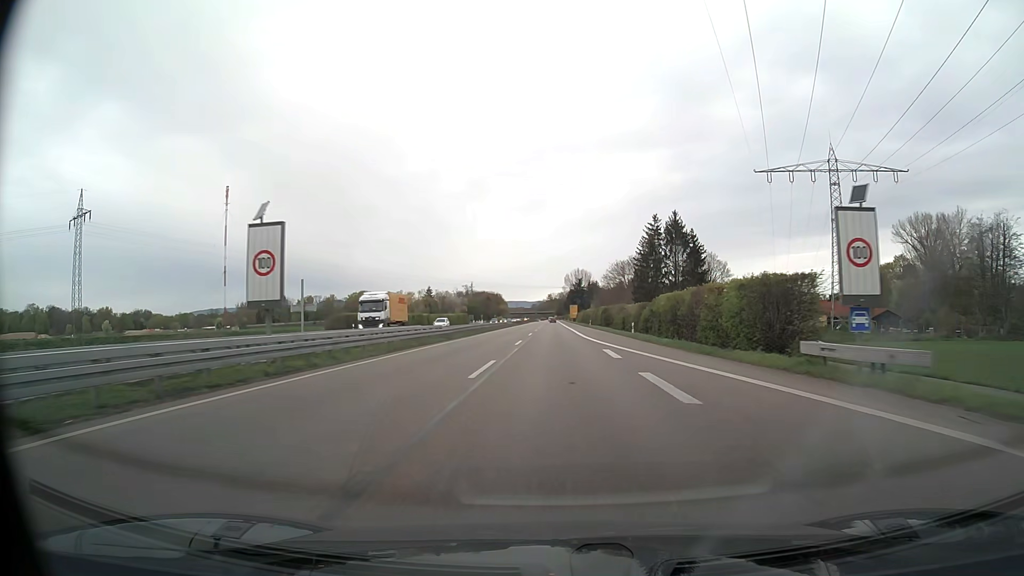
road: trunk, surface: asphalt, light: Day
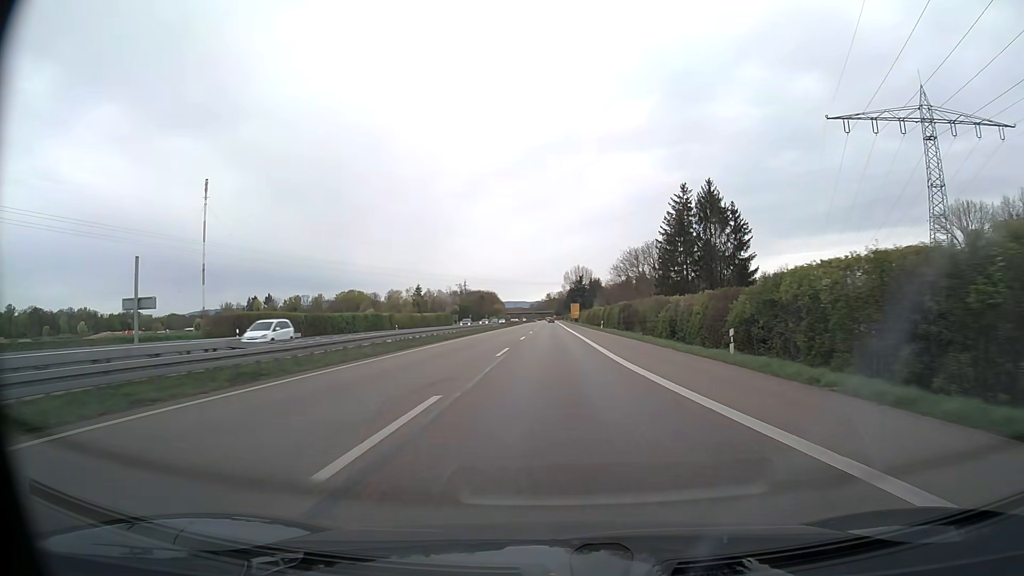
(+0.1, +27.9) m; 0°
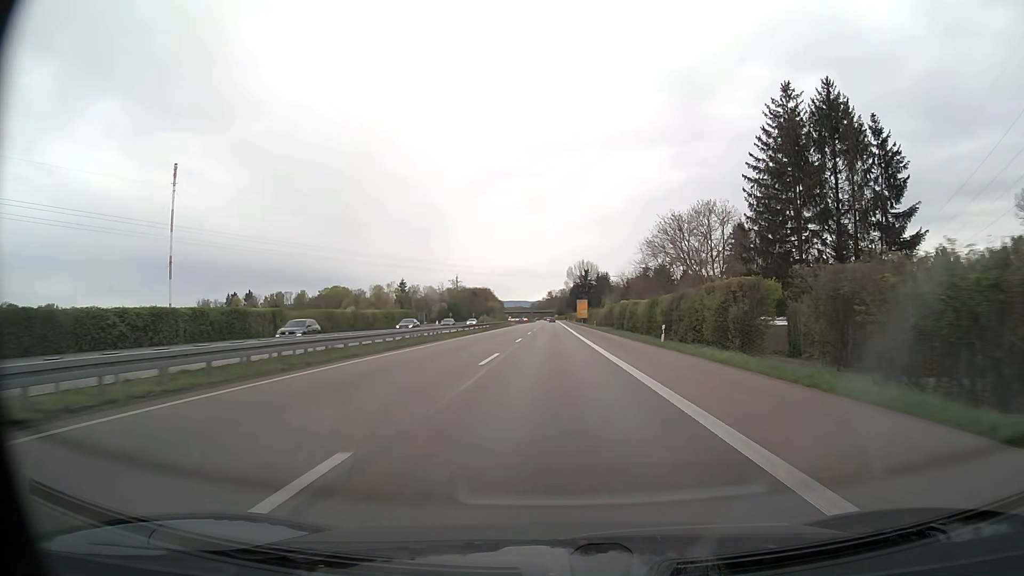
(-0.1, +41.9) m; 0°
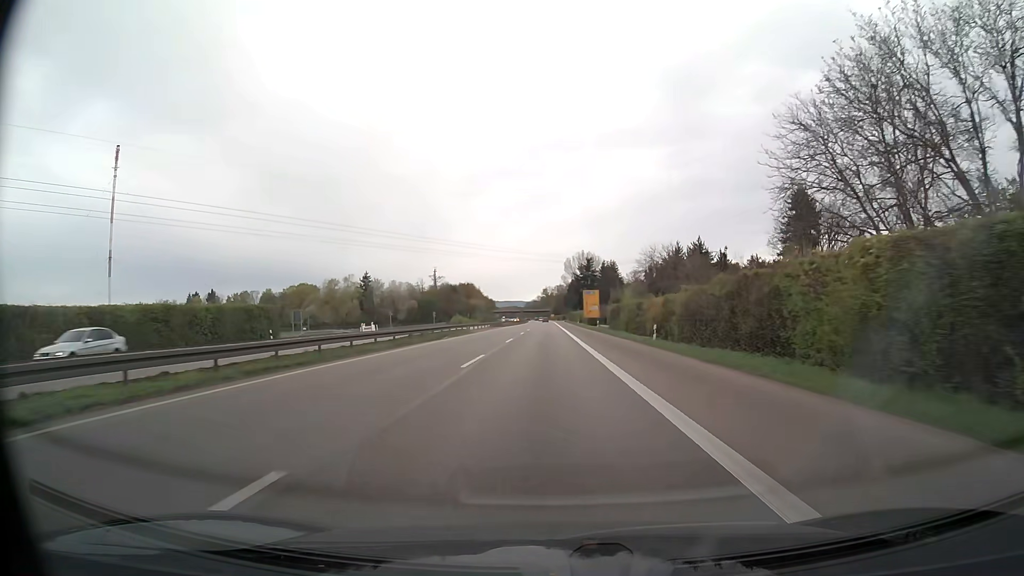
(+0.2, +56.3) m; 0°
